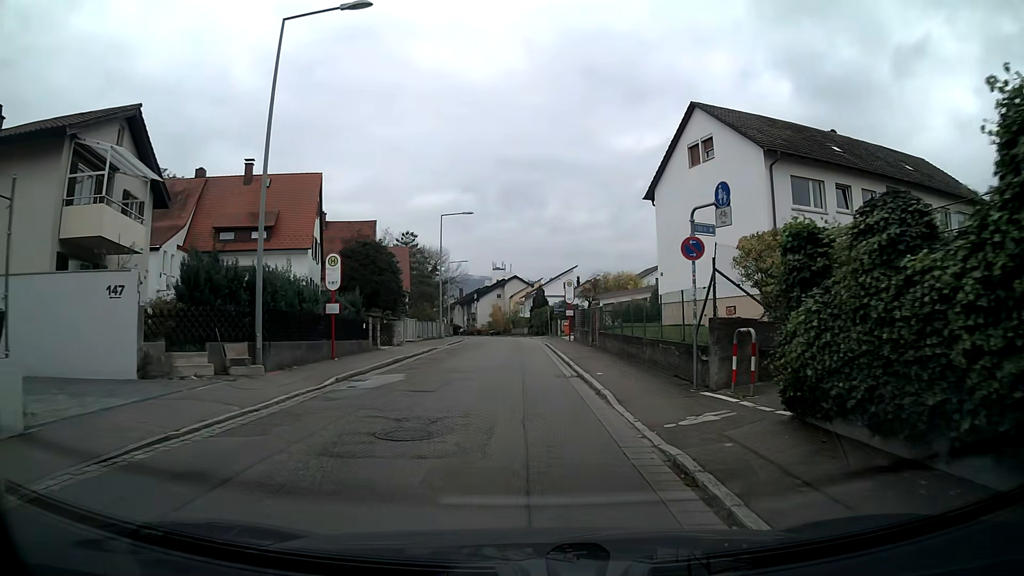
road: residential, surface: asphalt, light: Day
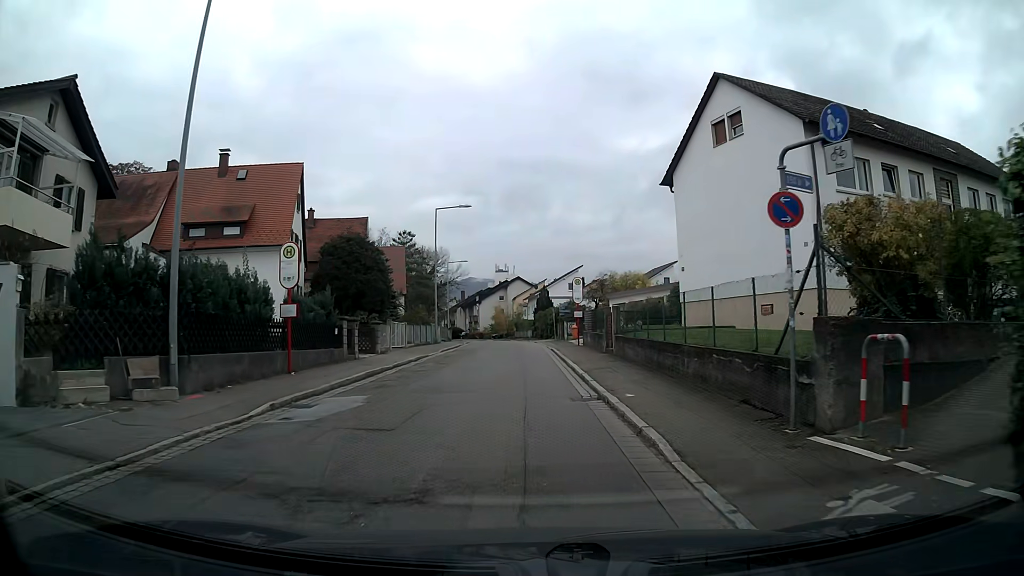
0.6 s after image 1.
(0.0, +4.3) m; 0°
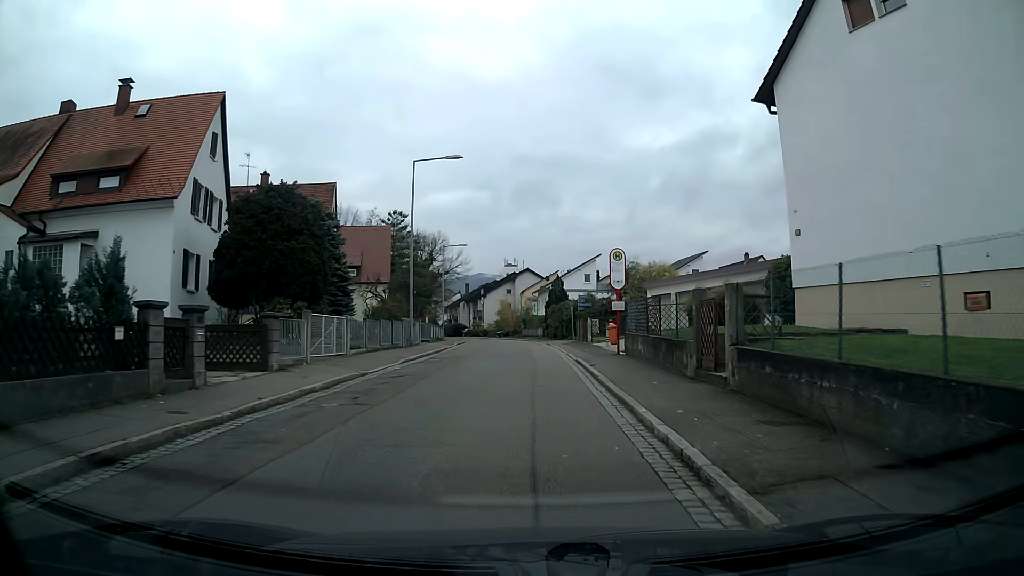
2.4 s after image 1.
(-0.1, +12.7) m; 0°
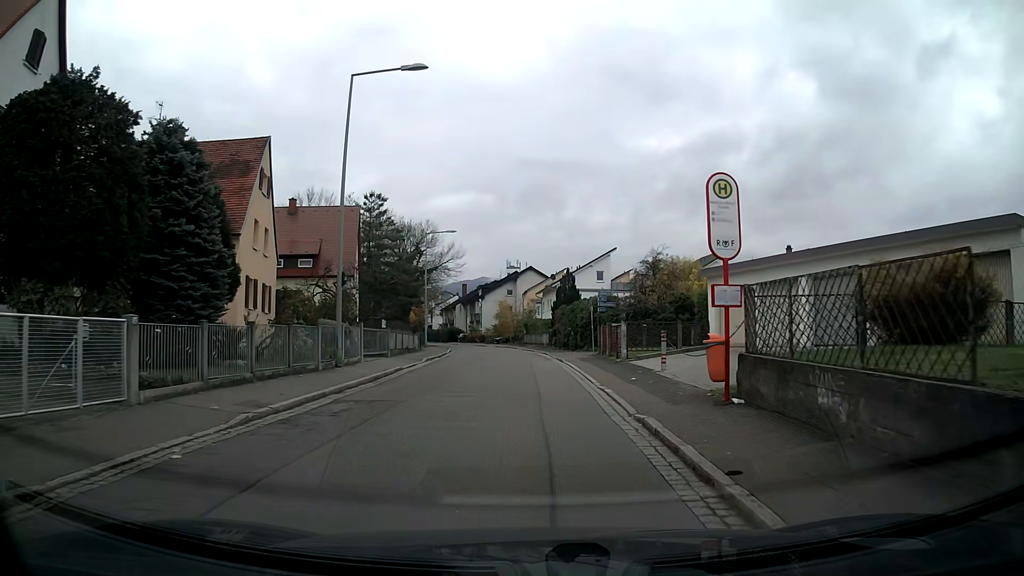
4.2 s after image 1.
(-0.2, +12.7) m; -1°
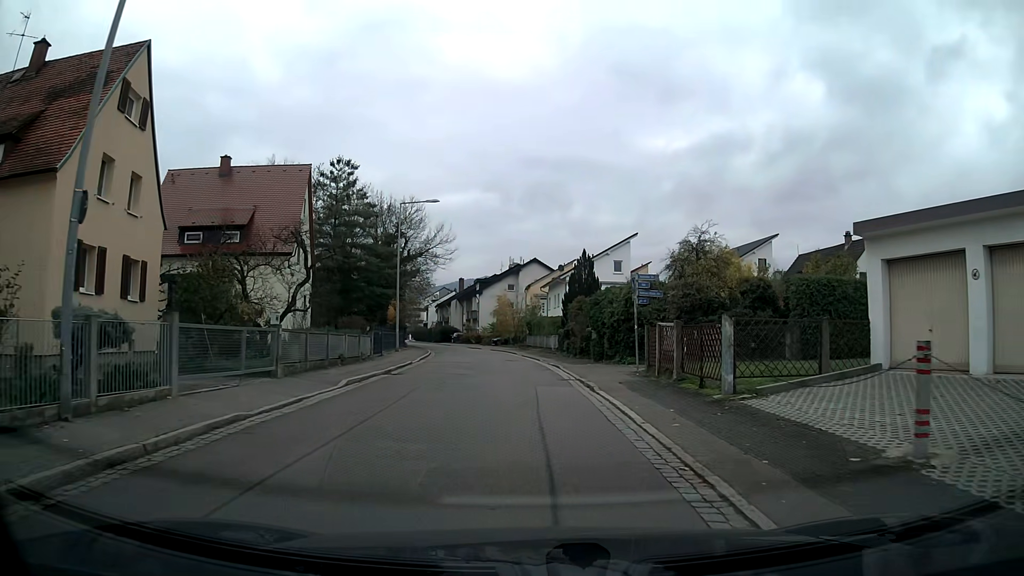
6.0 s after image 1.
(-0.1, +12.6) m; -1°
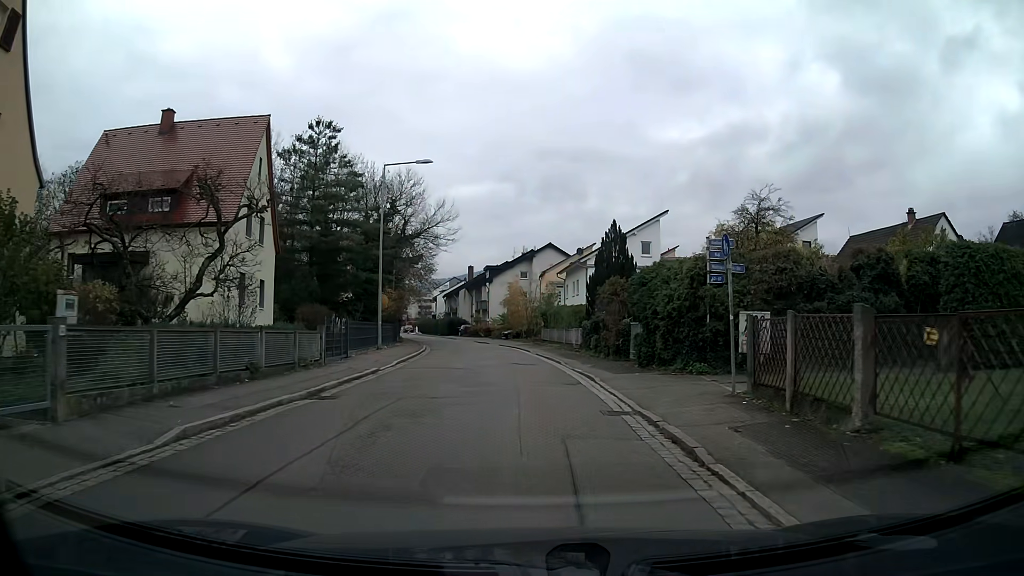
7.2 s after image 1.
(-0.1, +8.3) m; -1°
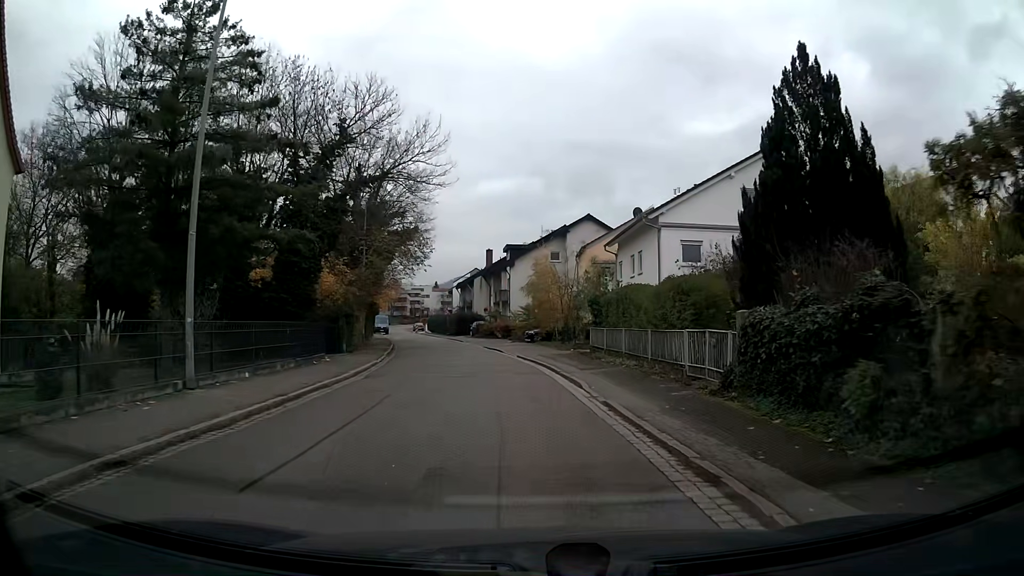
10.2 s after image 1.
(-0.5, +20.8) m; -3°
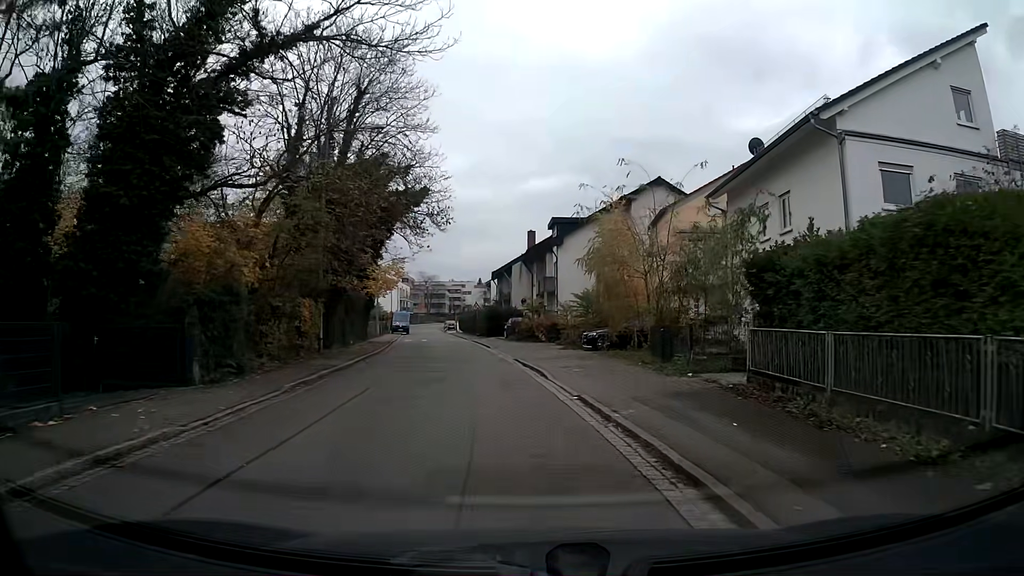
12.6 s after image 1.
(-0.6, +16.8) m; -4°
(0, +10) (-1, +20) (-3, +30) (-4, +40) (-6, +50) (-7, +59) (-9, +69) (-11, +79) (-12, +89) (-14, +99) m
